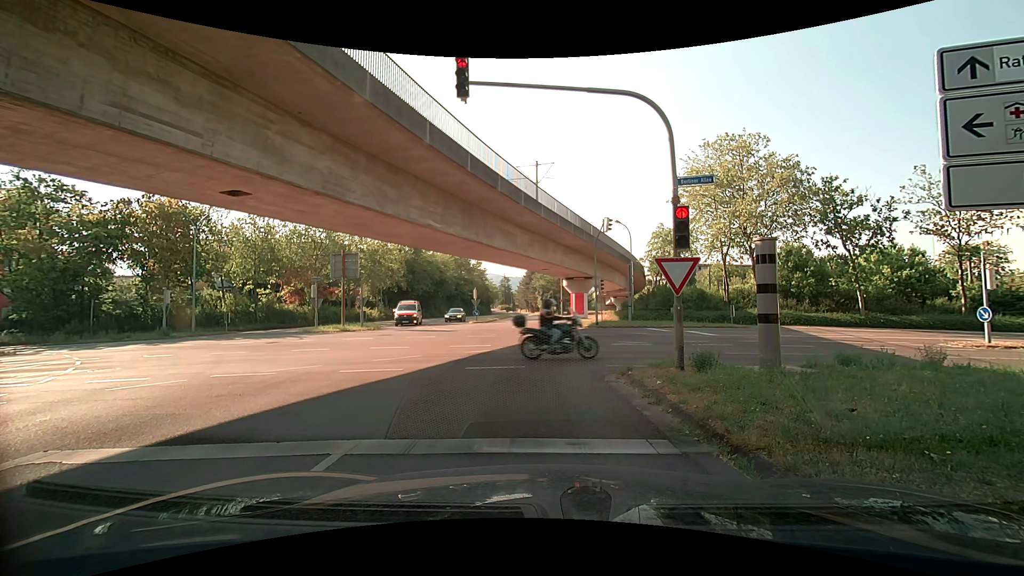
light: Day
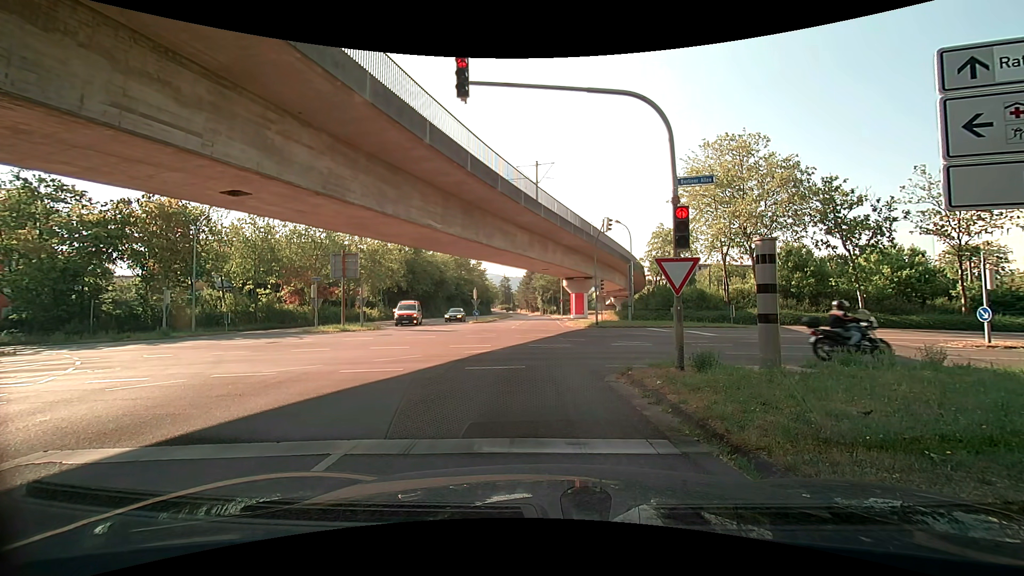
(0.0, 0.0) m; 0°
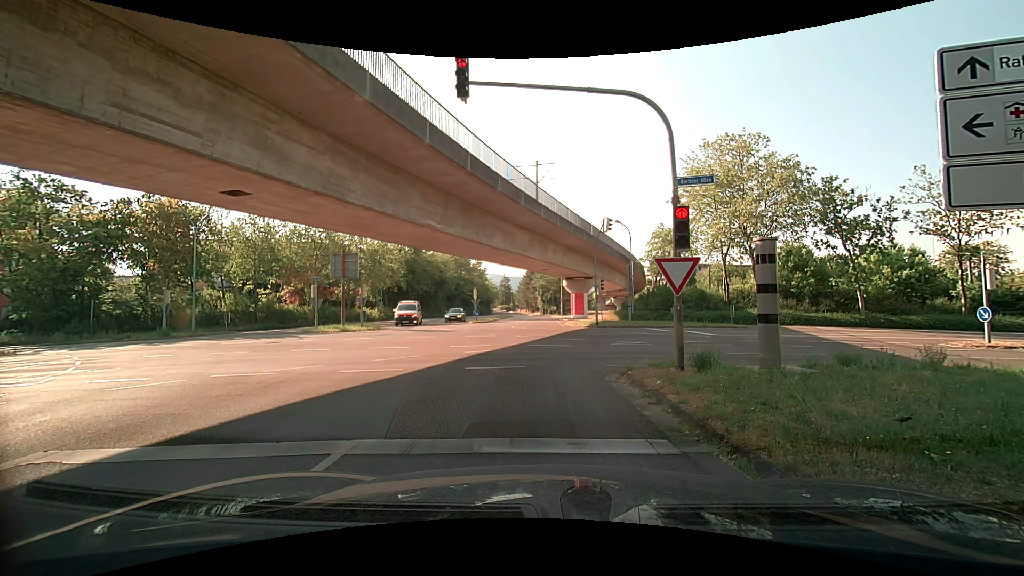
(0.0, 0.0) m; 0°
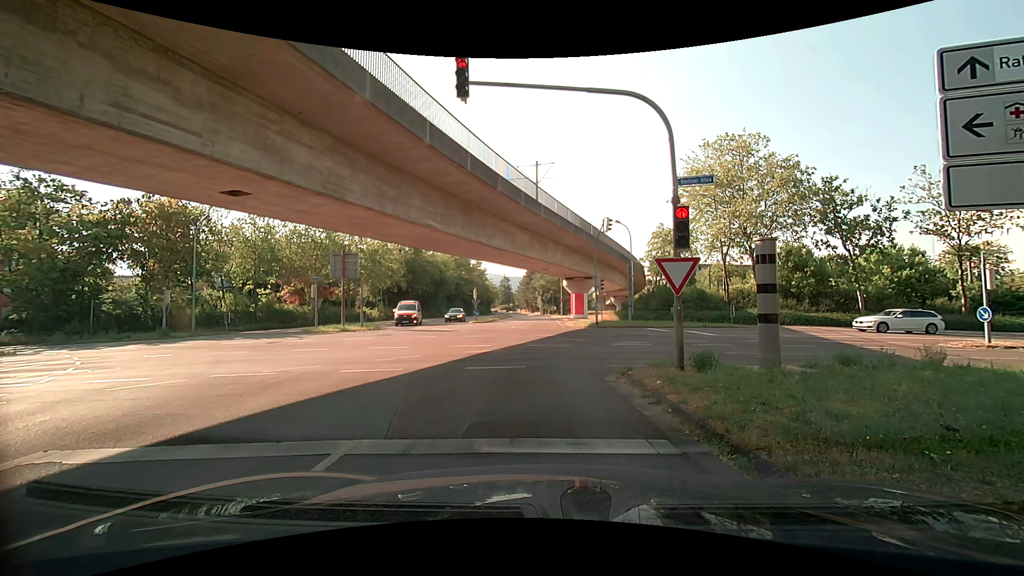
(0.0, 0.0) m; 0°
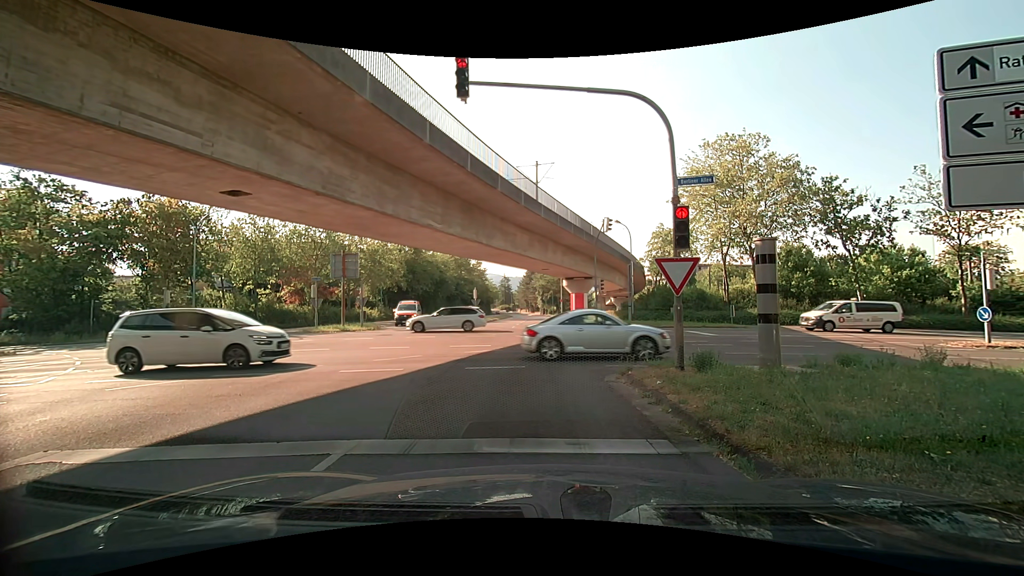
(0.0, 0.0) m; 0°
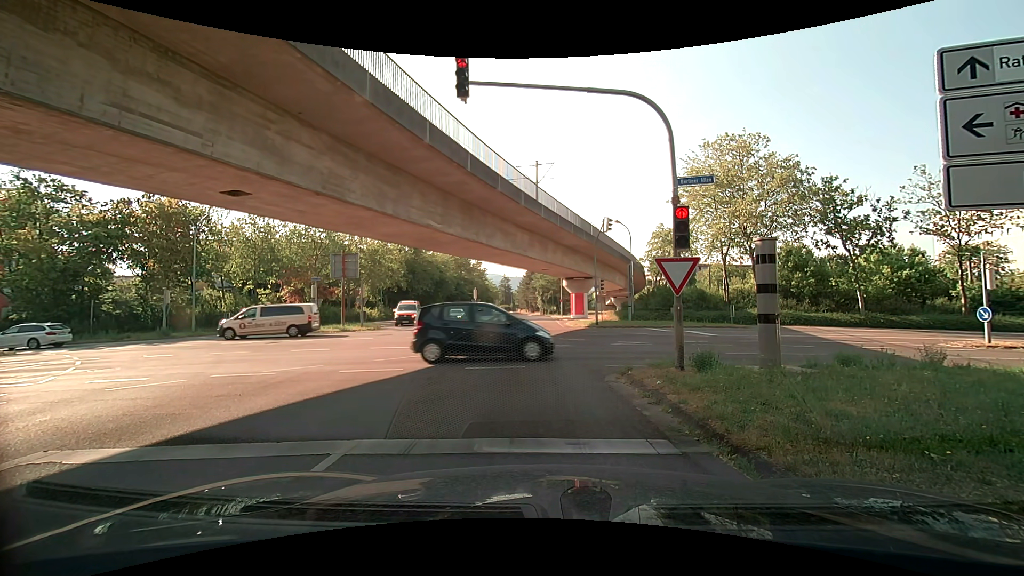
(0.0, 0.0) m; 0°
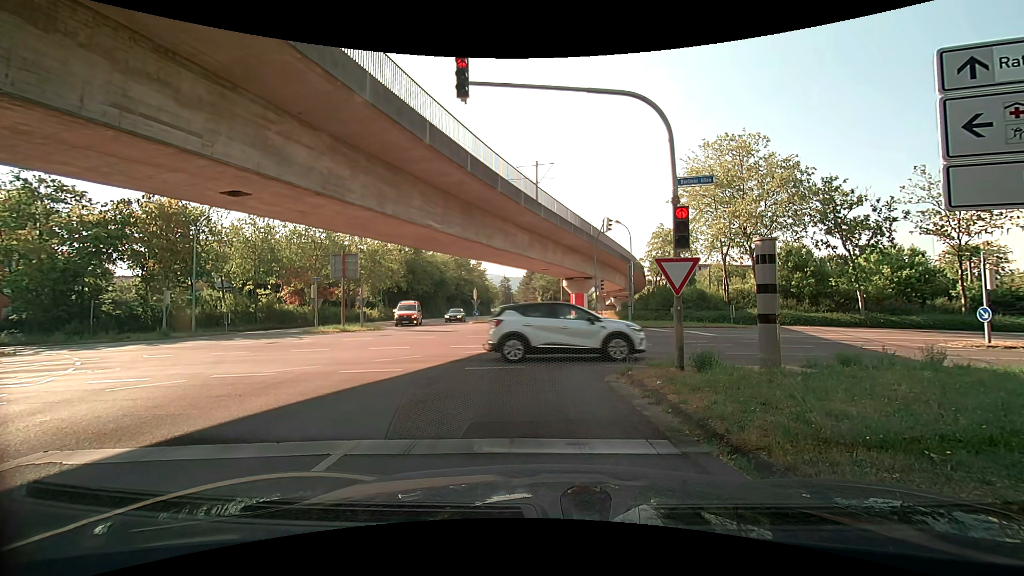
(0.0, 0.0) m; 0°
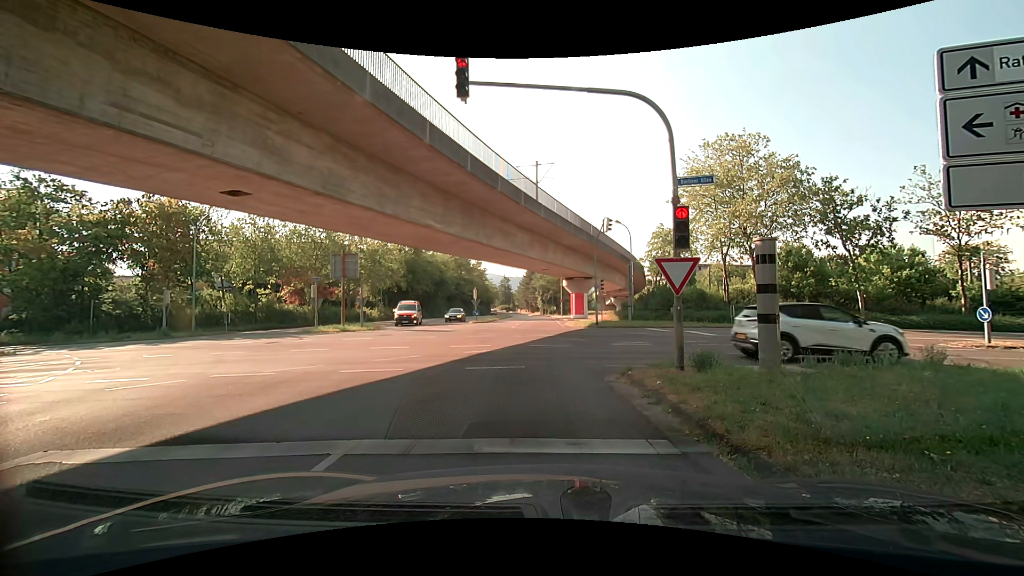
(0.0, 0.0) m; 0°
(-1, +10) (-2, +20) (-2, +30) (-2, +40) (-3, +50) (-3, +60) (-4, +70) (-5, +80) (-5, +90) (-6, +100) m
